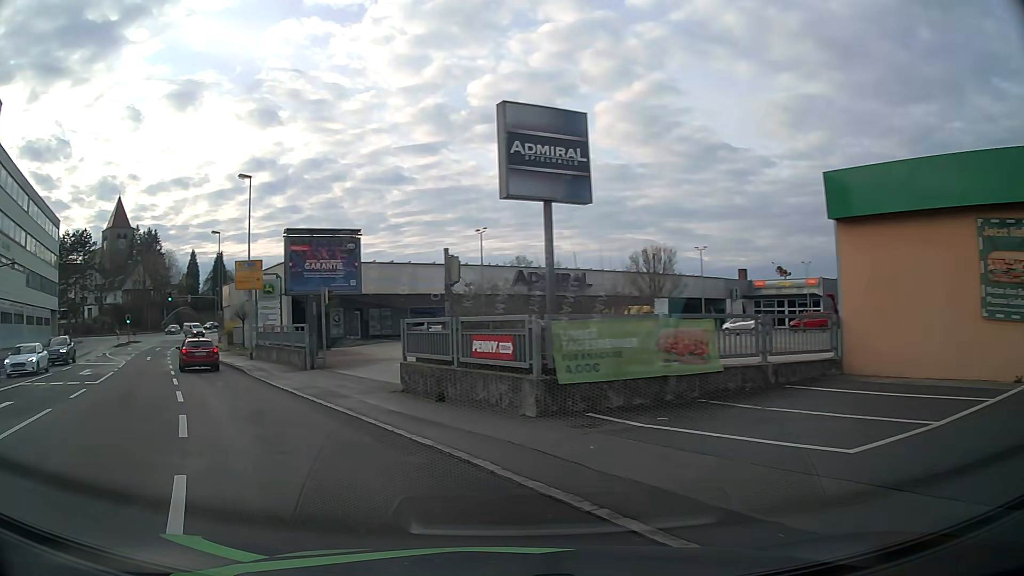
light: Day
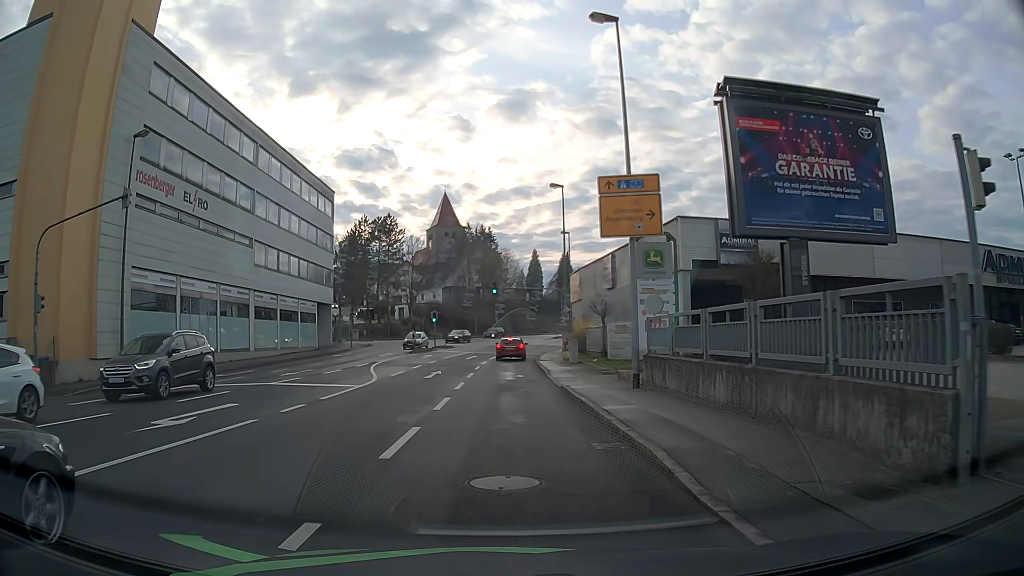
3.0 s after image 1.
(-7.8, +19.1) m; -30°
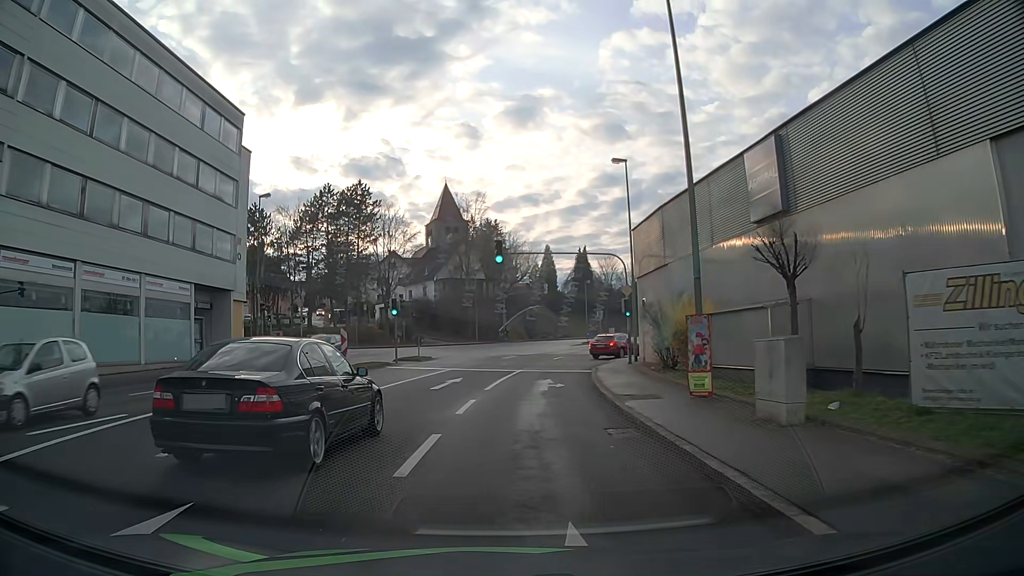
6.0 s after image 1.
(-0.1, +25.5) m; -1°
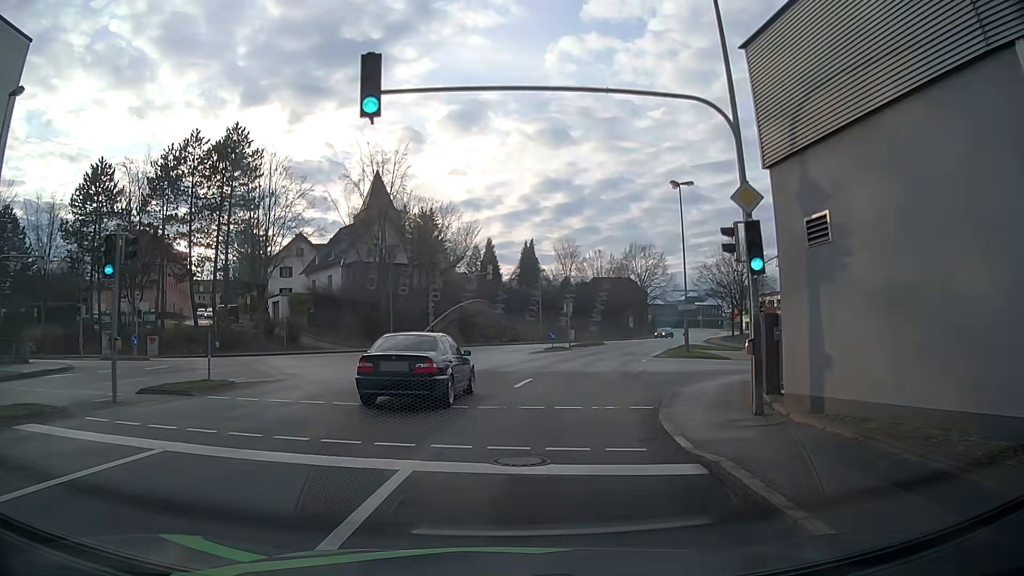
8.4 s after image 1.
(+0.6, +21.7) m; +5°
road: tertiary_link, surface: asphalt
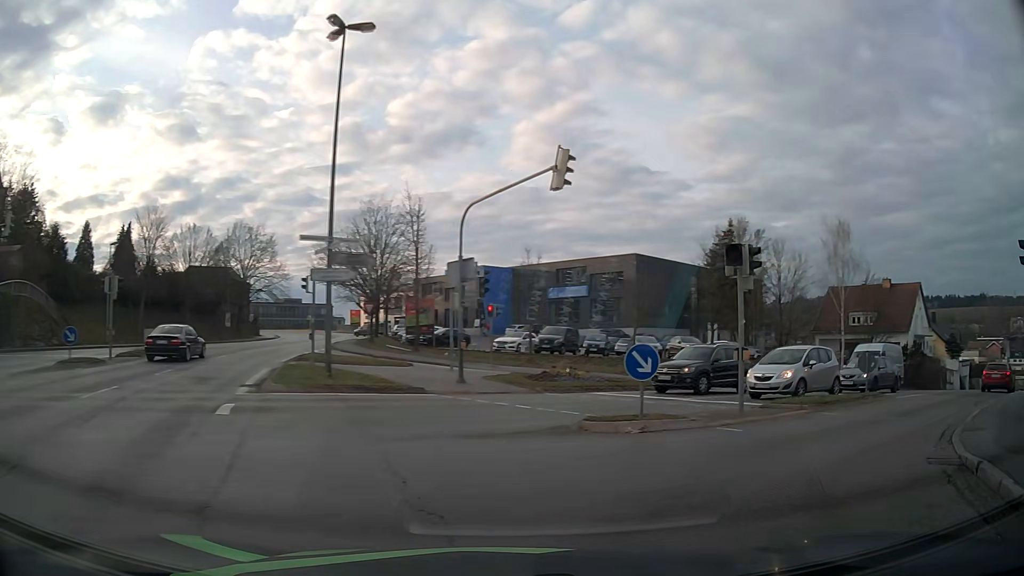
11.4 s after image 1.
(+3.6, +21.4) m; +33°
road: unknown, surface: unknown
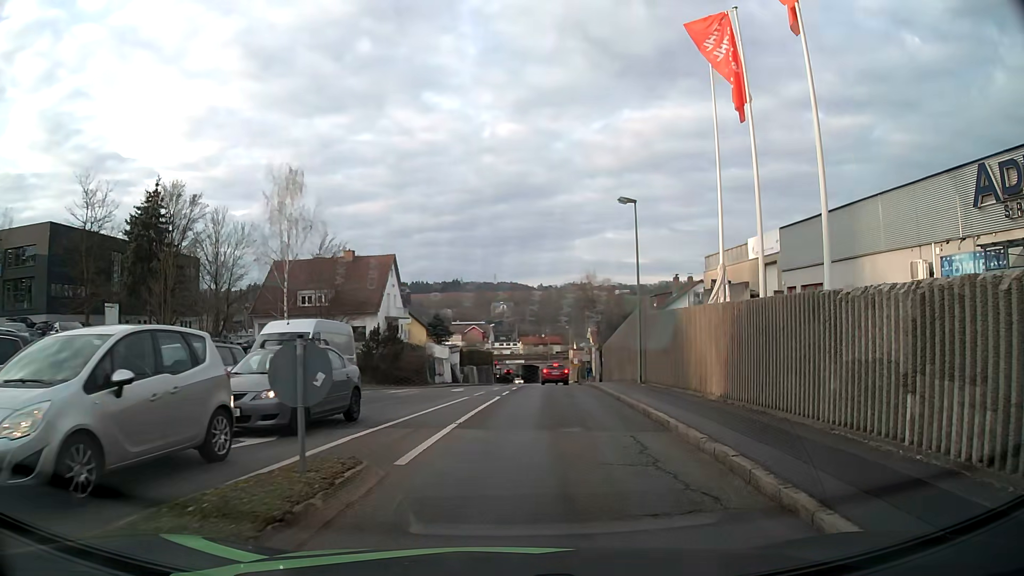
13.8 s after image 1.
(+6.4, +12.3) m; +48°
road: tertiary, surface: asphalt
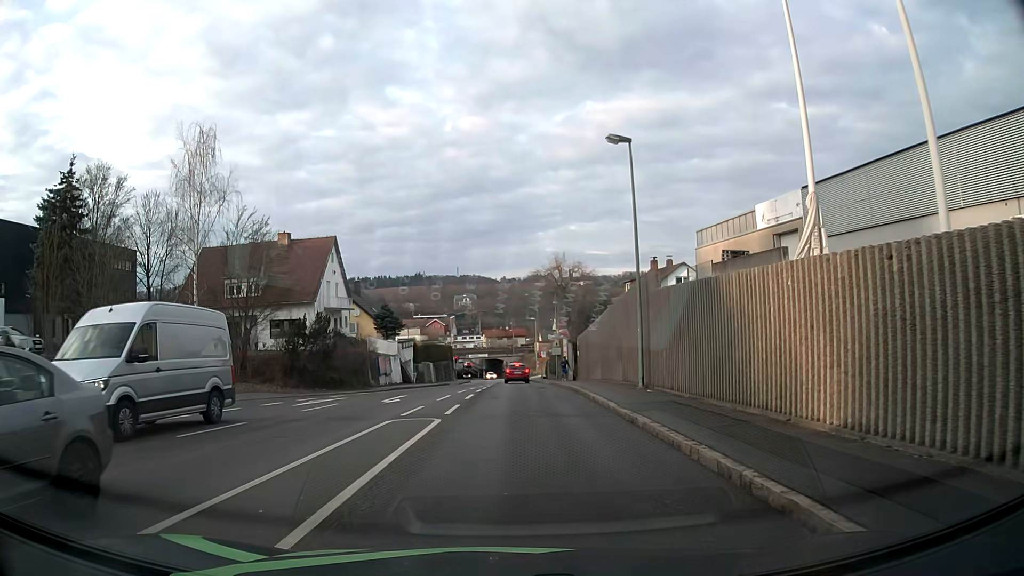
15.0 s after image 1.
(+0.3, +8.1) m; +3°
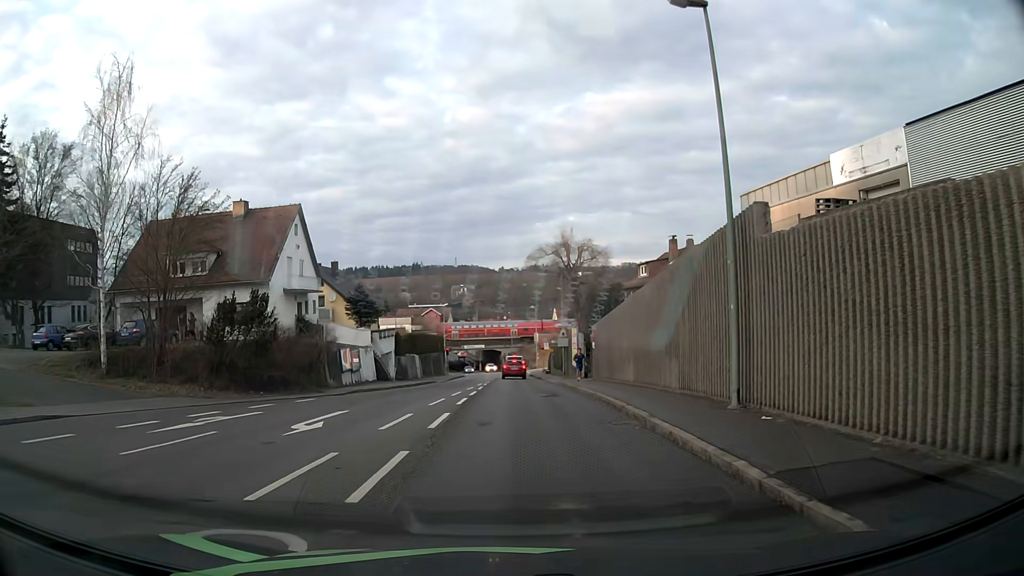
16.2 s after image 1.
(-0.1, +9.1) m; 0°
